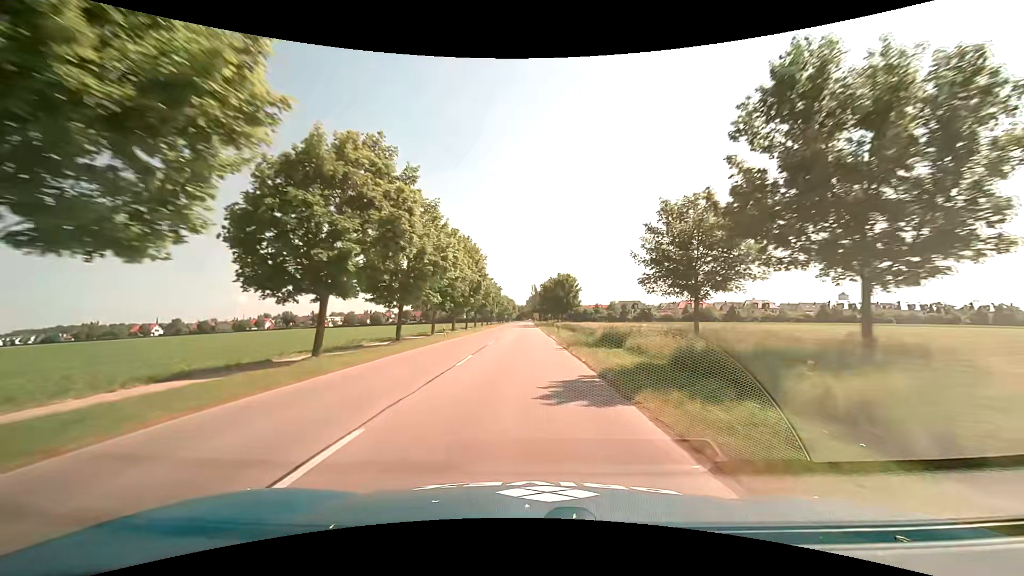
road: tertiary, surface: asphalt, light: Day
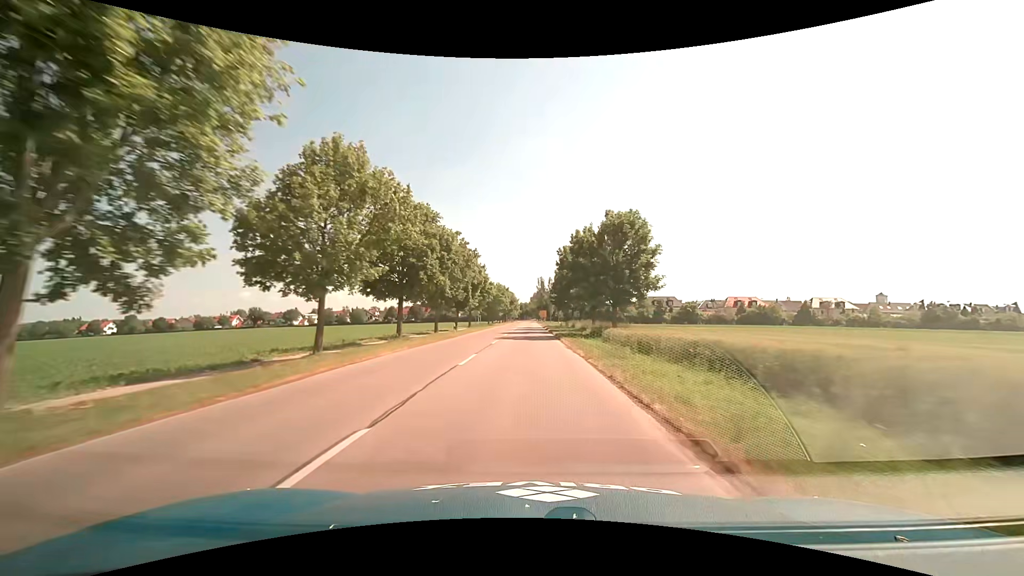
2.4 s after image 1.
(-0.2, +48.9) m; -1°
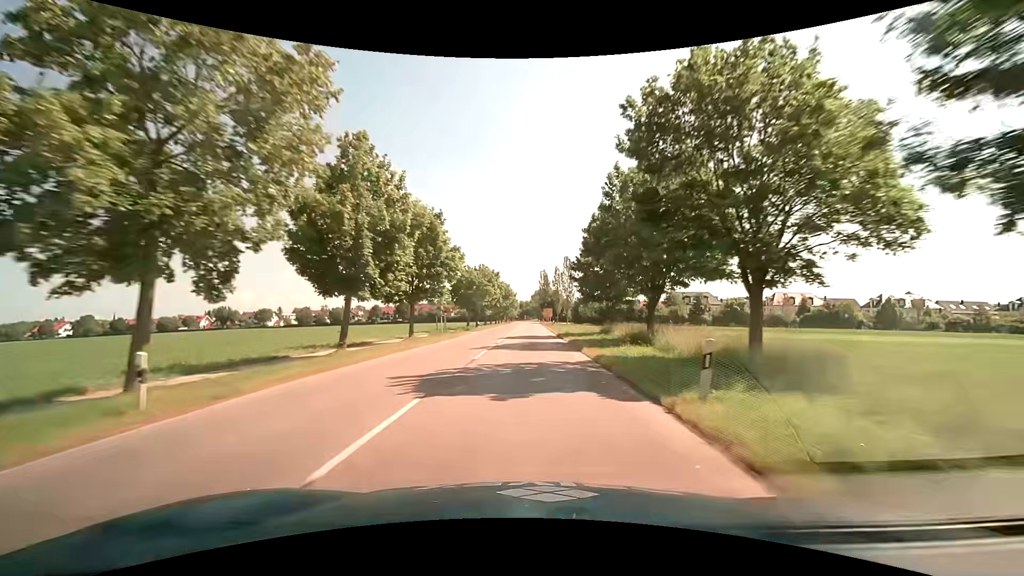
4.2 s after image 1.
(+0.1, +33.6) m; 0°
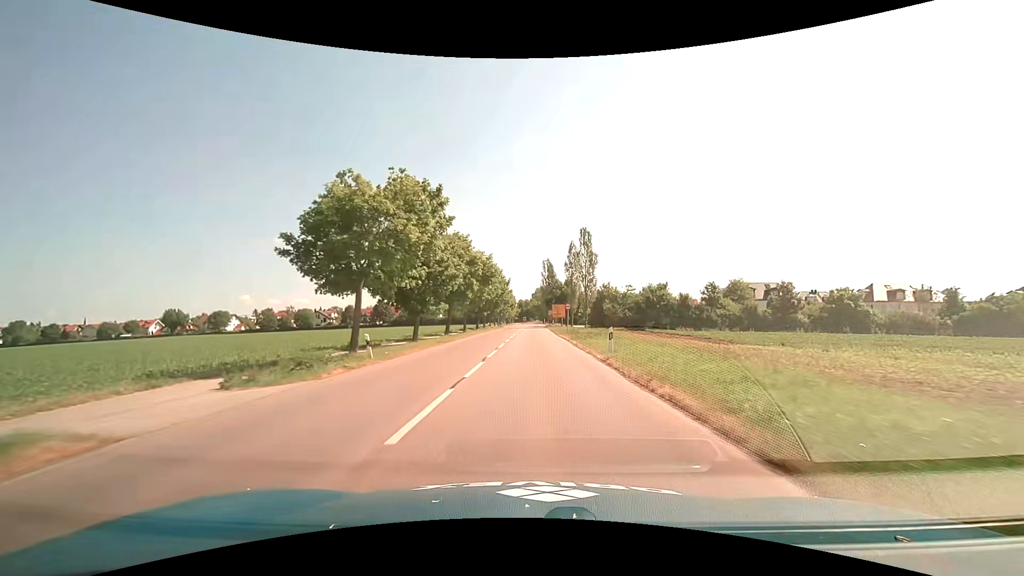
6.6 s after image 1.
(-0.2, +40.9) m; 0°
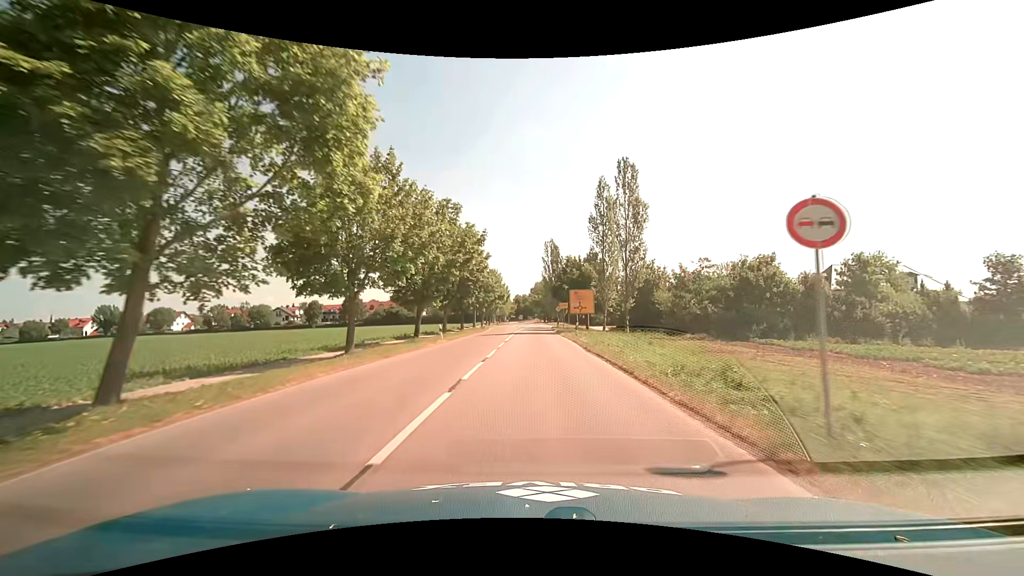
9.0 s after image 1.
(0.0, +36.7) m; 0°
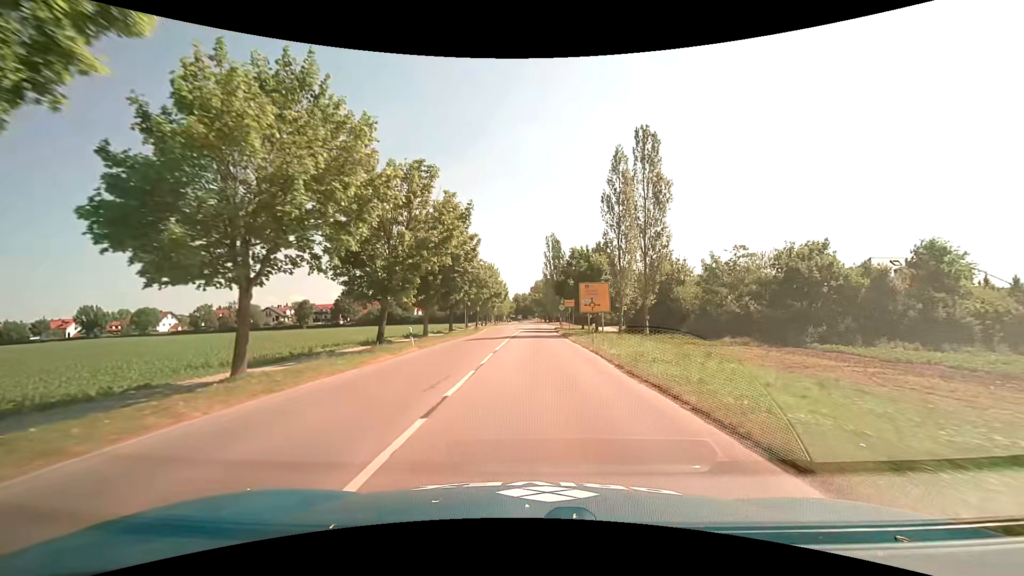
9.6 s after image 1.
(0.0, +8.1) m; 0°
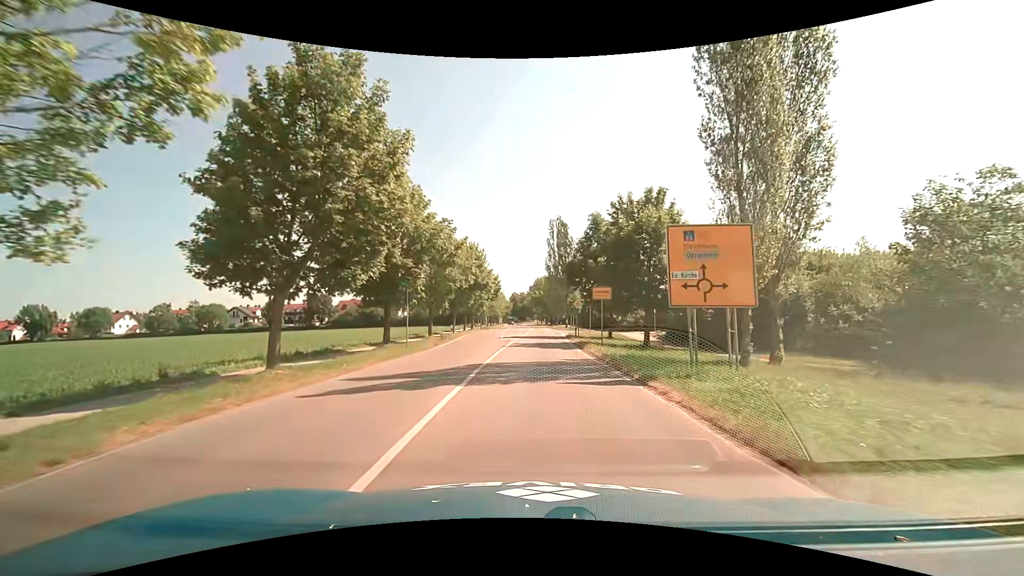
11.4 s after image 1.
(0.0, +21.5) m; 0°
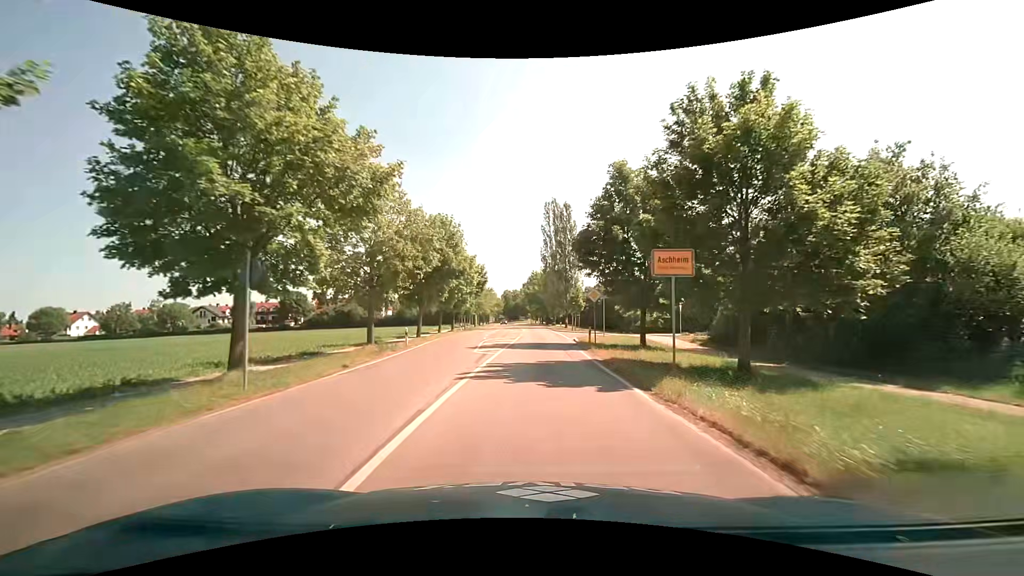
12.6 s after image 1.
(+0.1, +13.5) m; +1°
(0, +10) (0, +20) (+1, +30) (+1, +40) (+1, +50) (+1, +60) (+1, +70) (0, +80) (0, +90) (-1, +100) m
